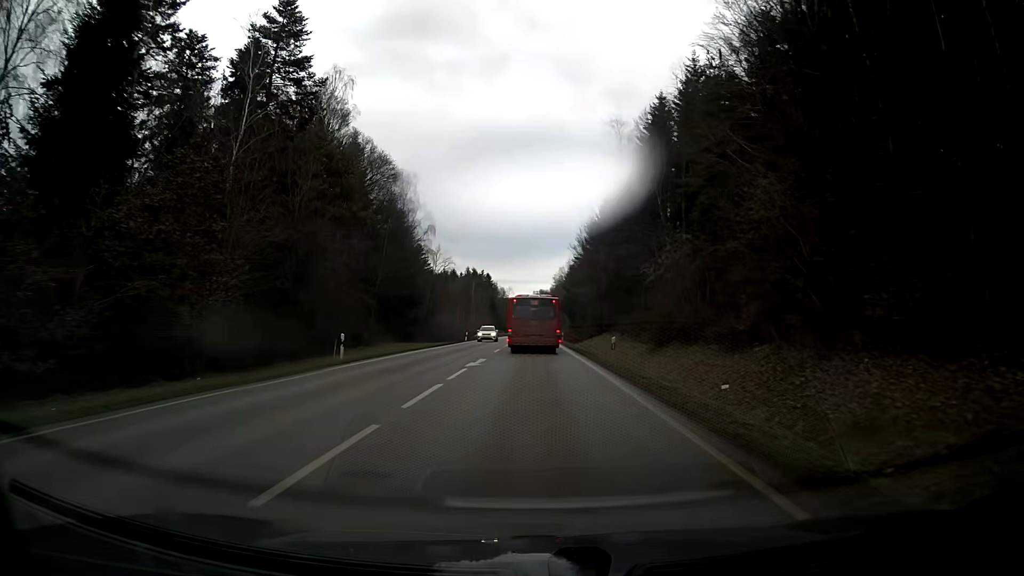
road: secondary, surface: asphalt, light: Day
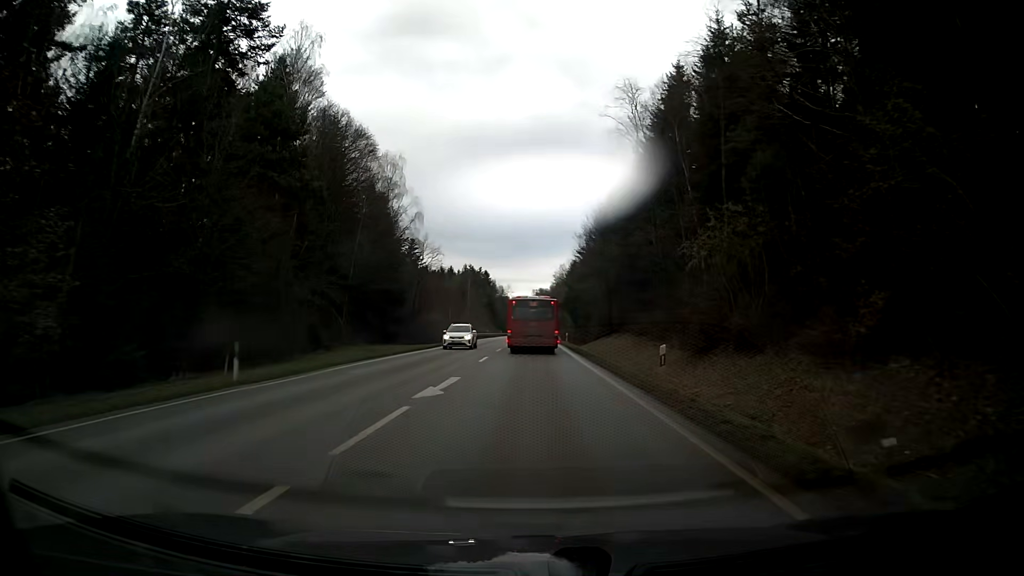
(0.0, +9.5) m; 0°
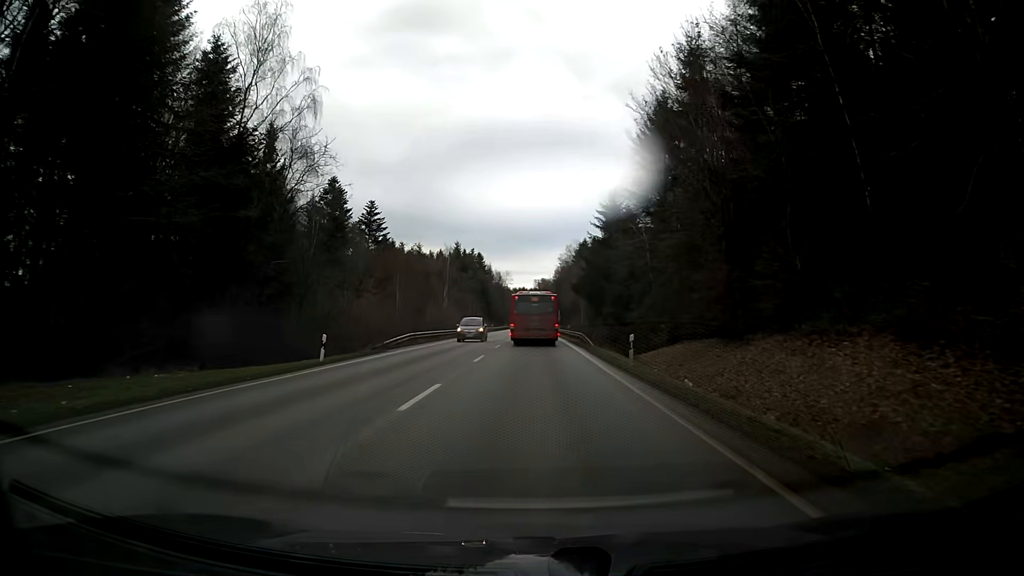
(0.0, +39.9) m; 0°
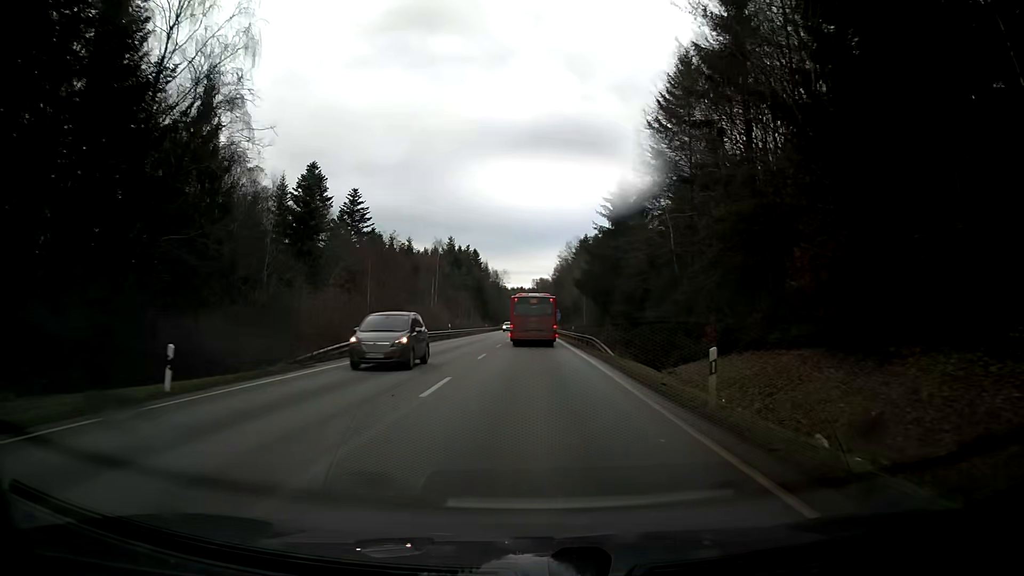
(0.0, +10.1) m; 0°
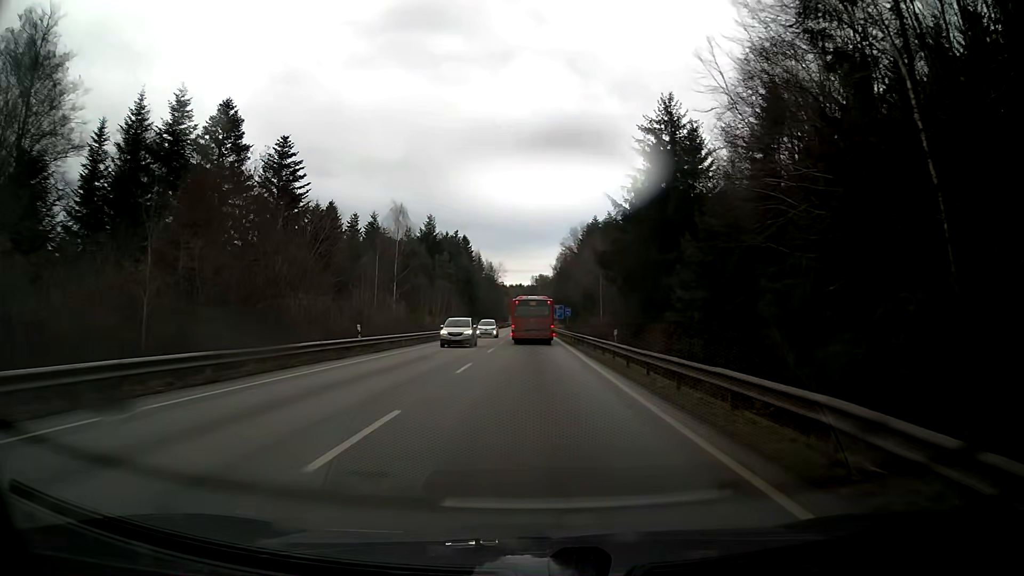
(0.0, +30.2) m; 0°
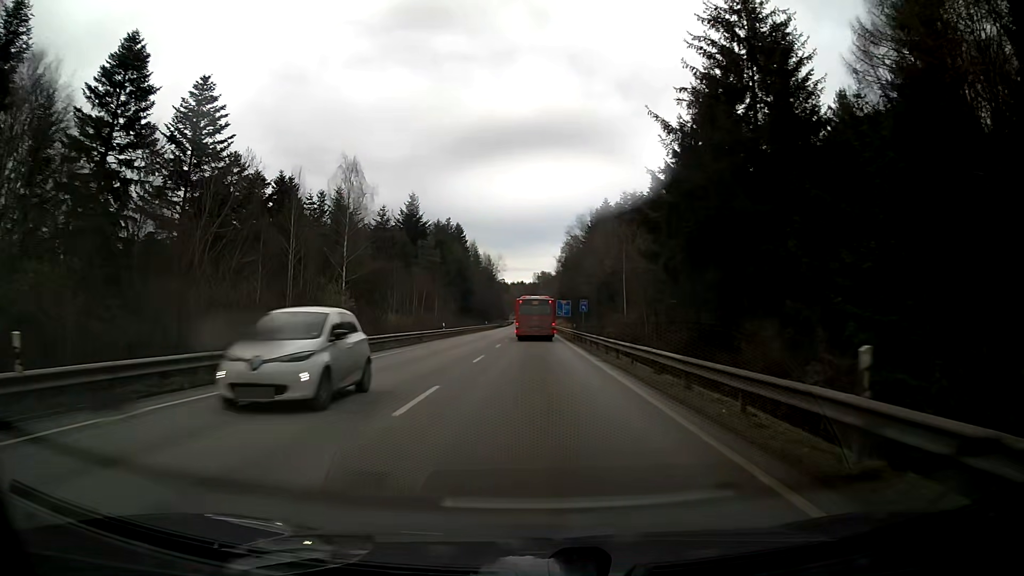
(0.0, +20.6) m; 0°
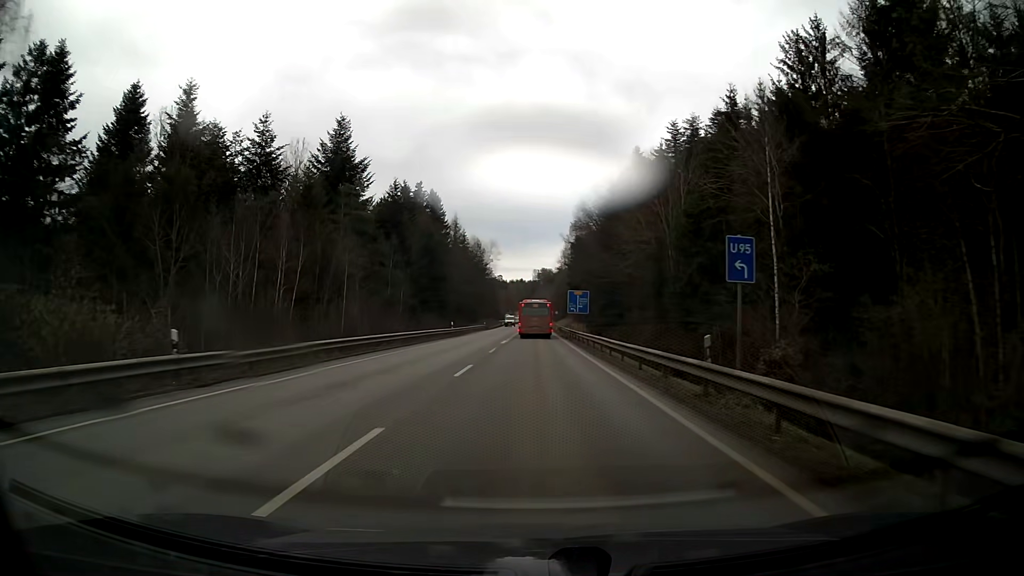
(0.0, +41.9) m; 0°
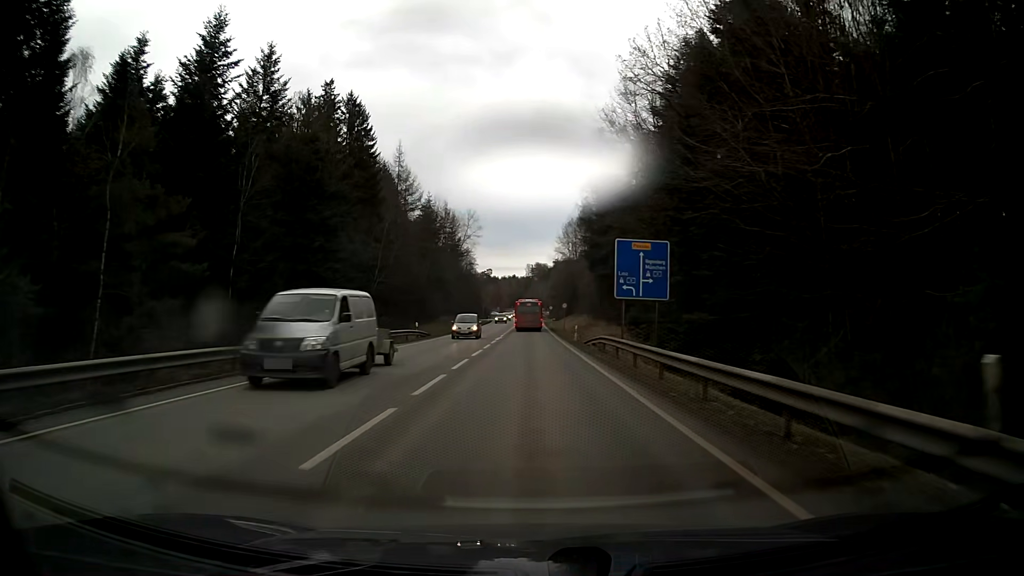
(+0.2, +53.2) m; +1°
